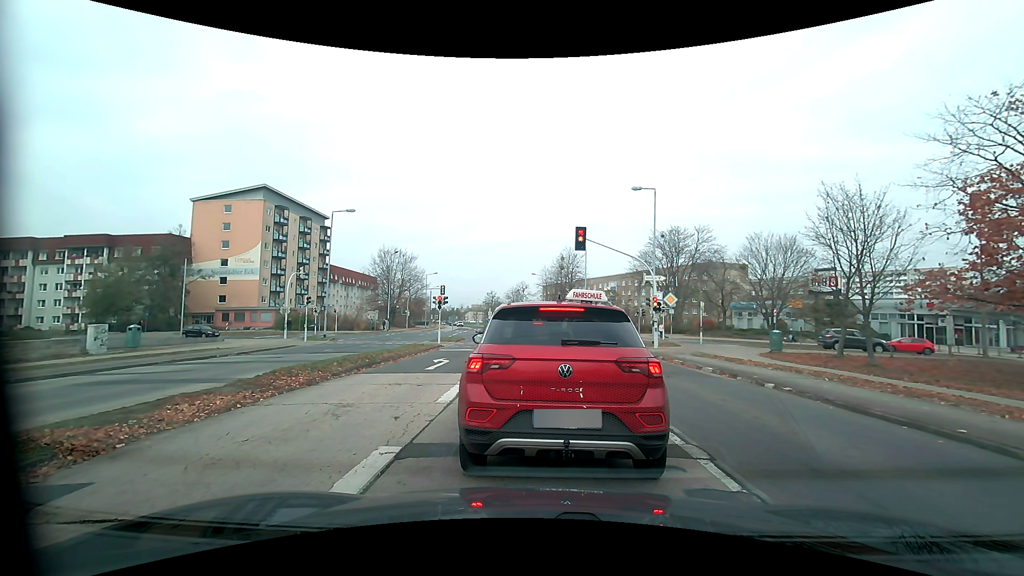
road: tertiary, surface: concrete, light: Day
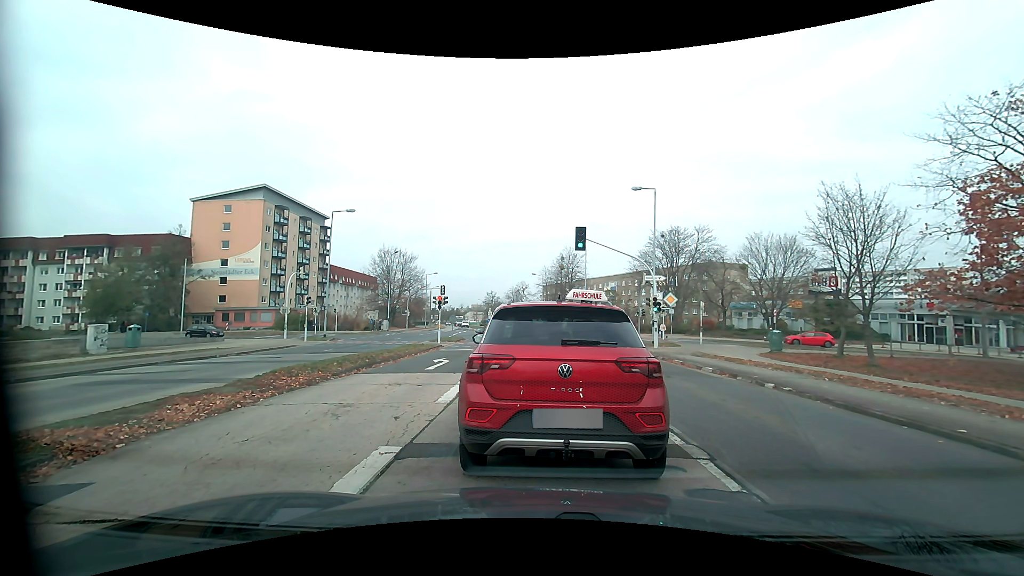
(0.0, 0.0) m; 0°
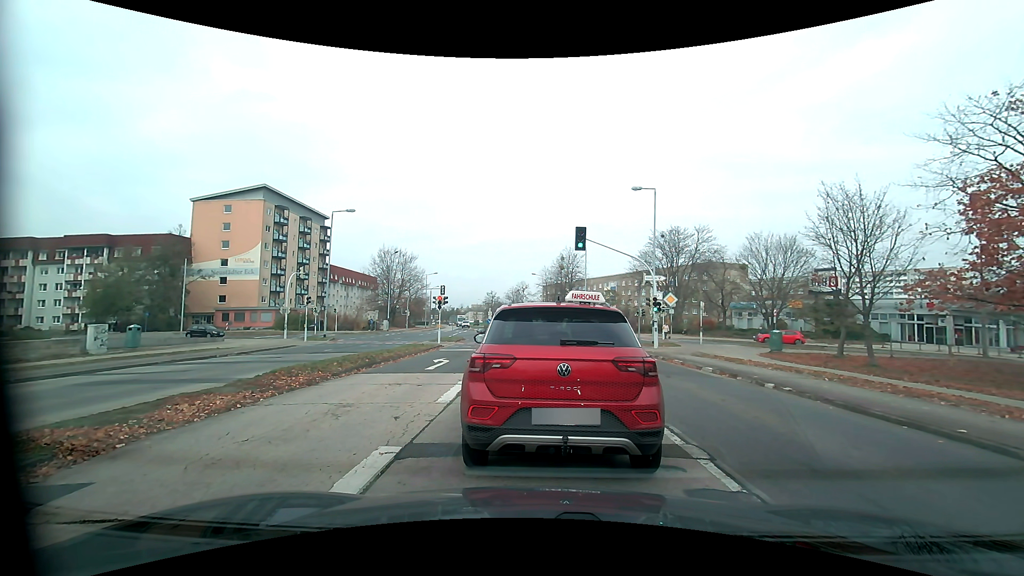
(0.0, 0.0) m; 0°
